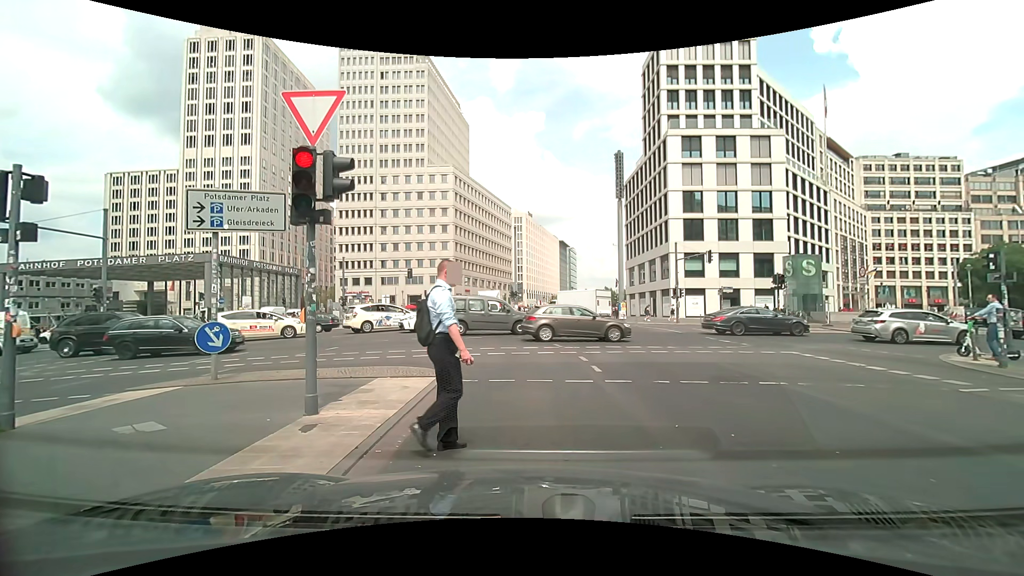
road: secondary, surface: asphalt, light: Day
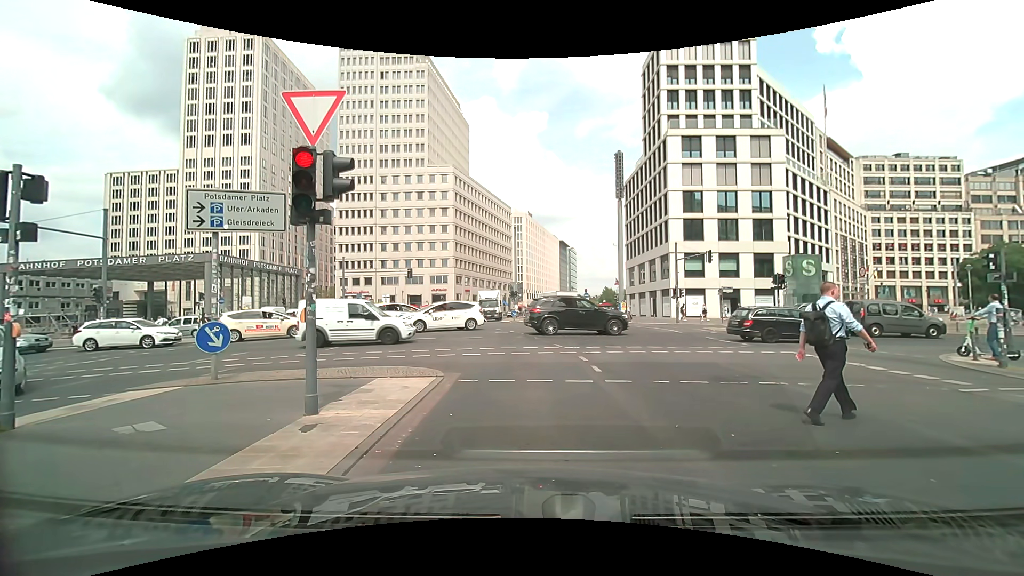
(0.0, 0.0) m; 0°
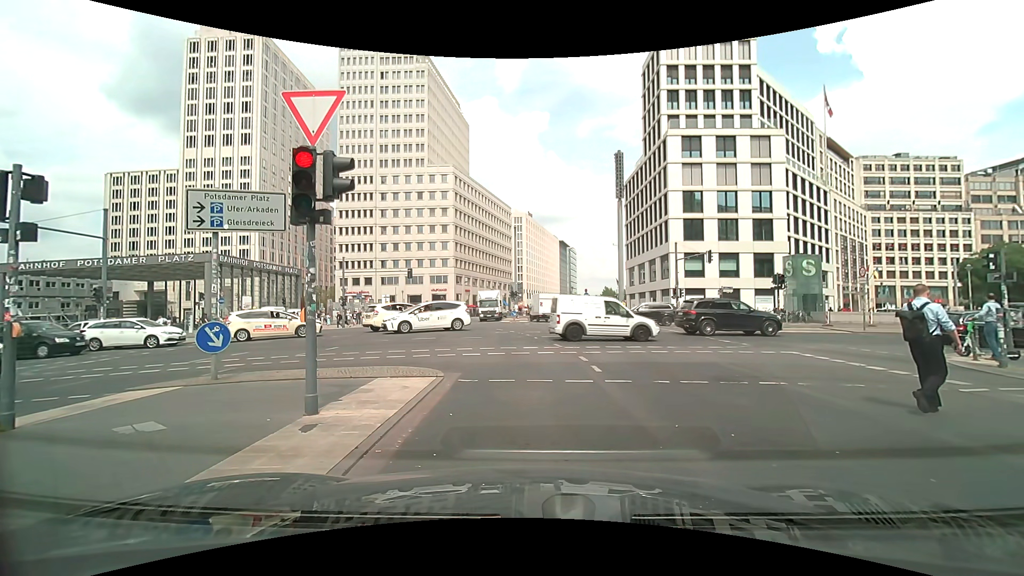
(0.0, 0.0) m; 0°
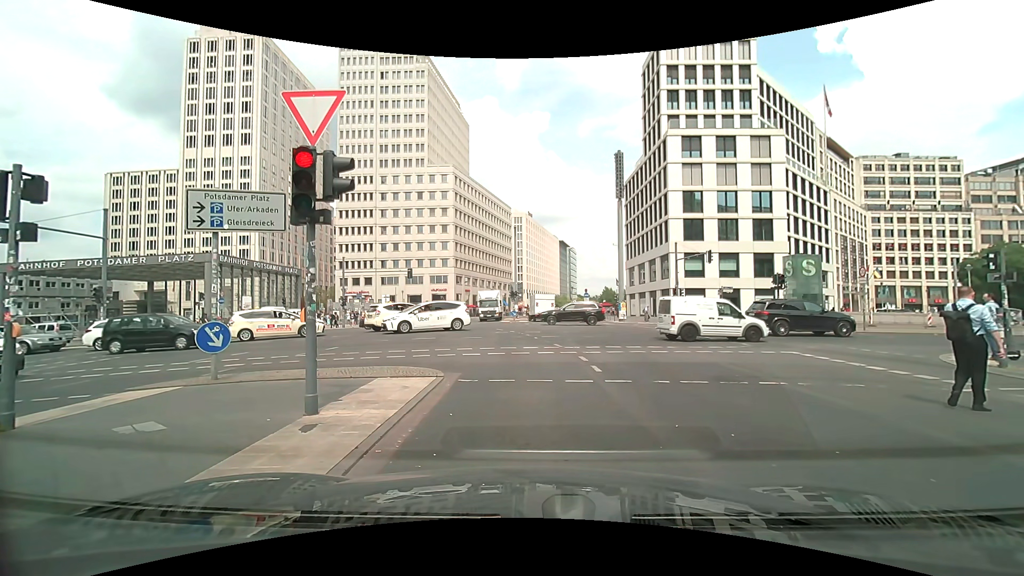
(0.0, 0.0) m; 0°
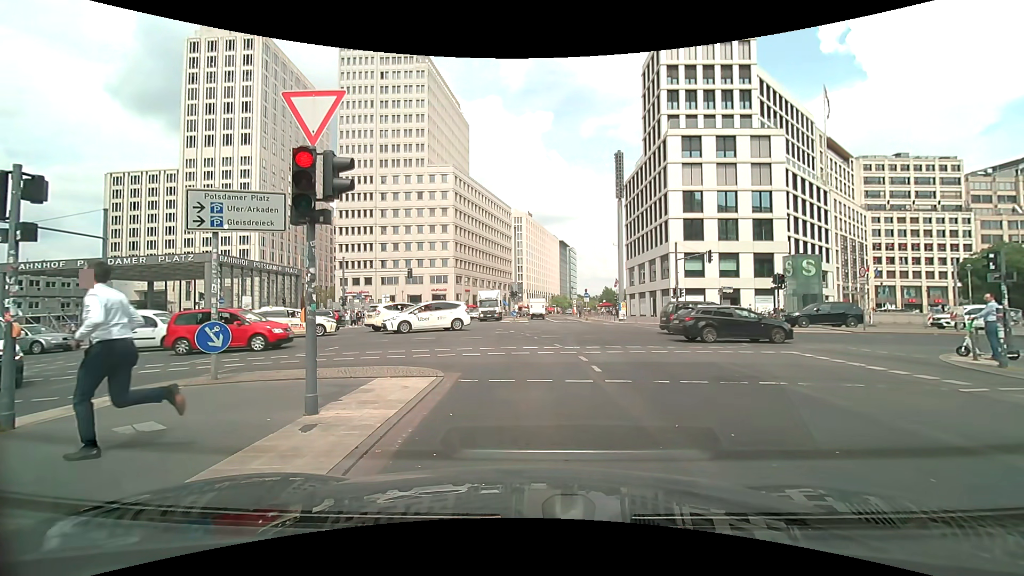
(0.0, 0.0) m; 0°
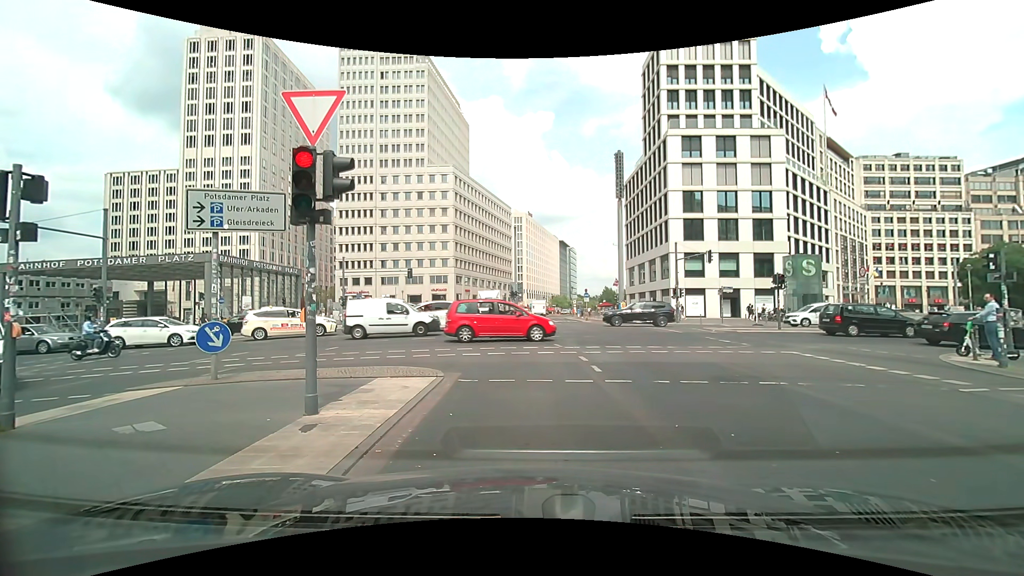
(0.0, 0.0) m; 0°
